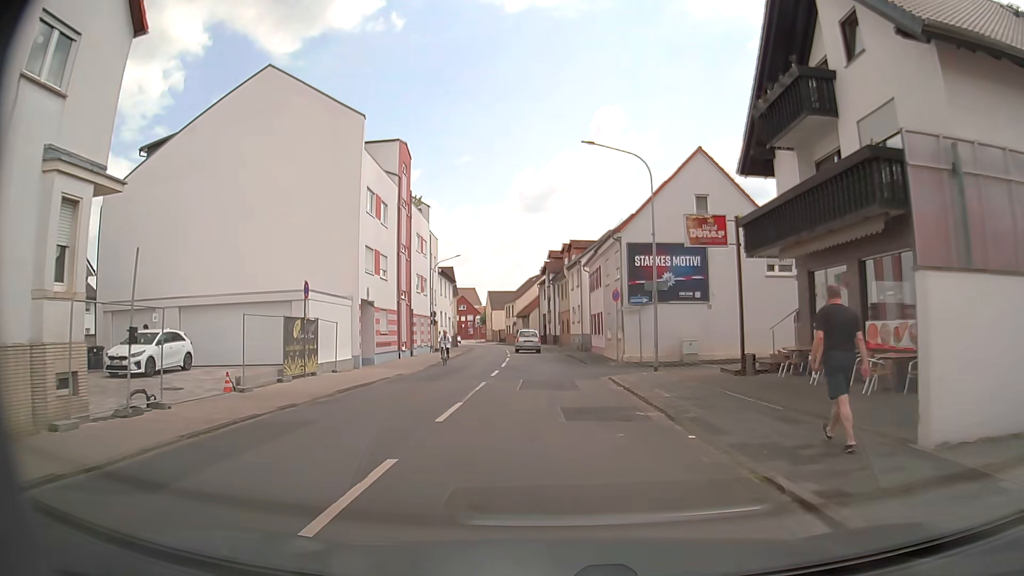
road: tertiary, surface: asphalt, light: Day
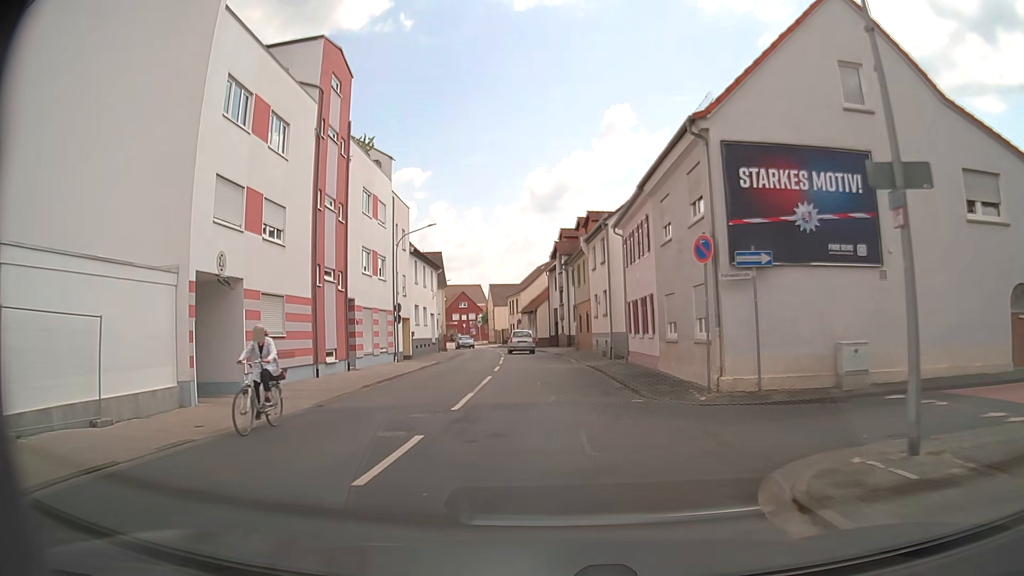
(-0.1, +16.0) m; -1°
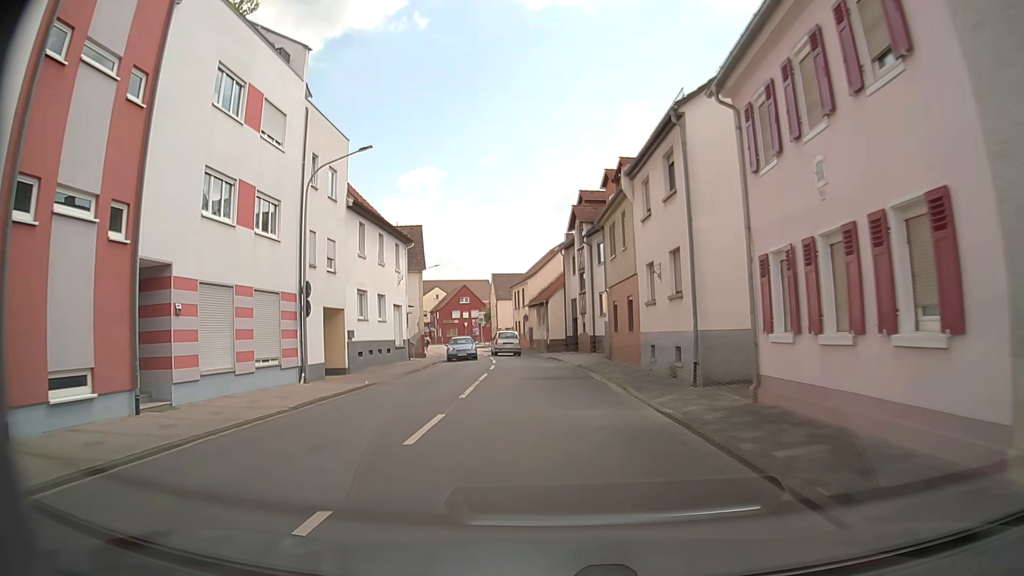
(-0.1, +16.5) m; -1°
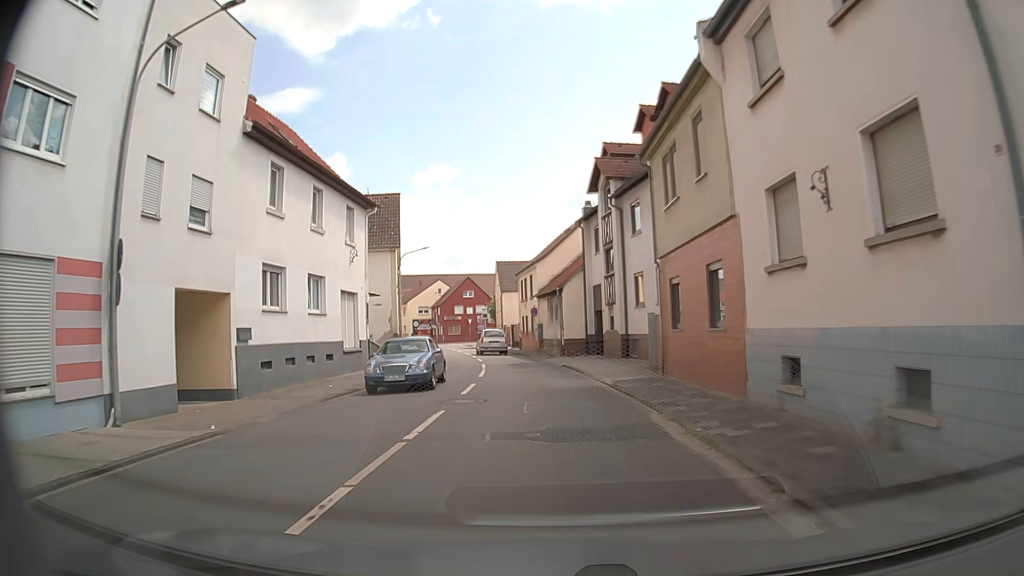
(-0.1, +11.3) m; -1°
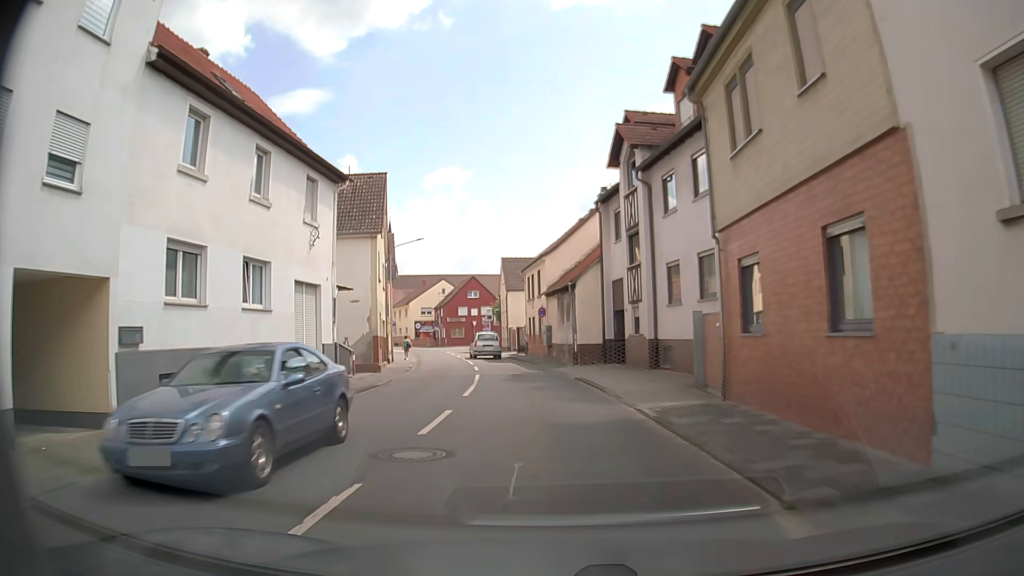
(0.0, +5.7) m; 0°
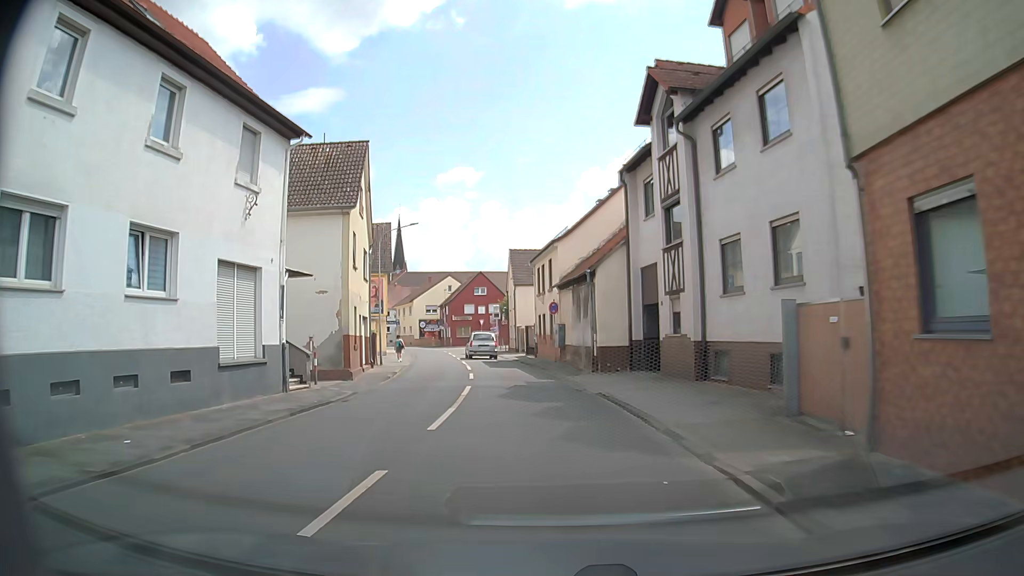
(-0.1, +5.7) m; -1°
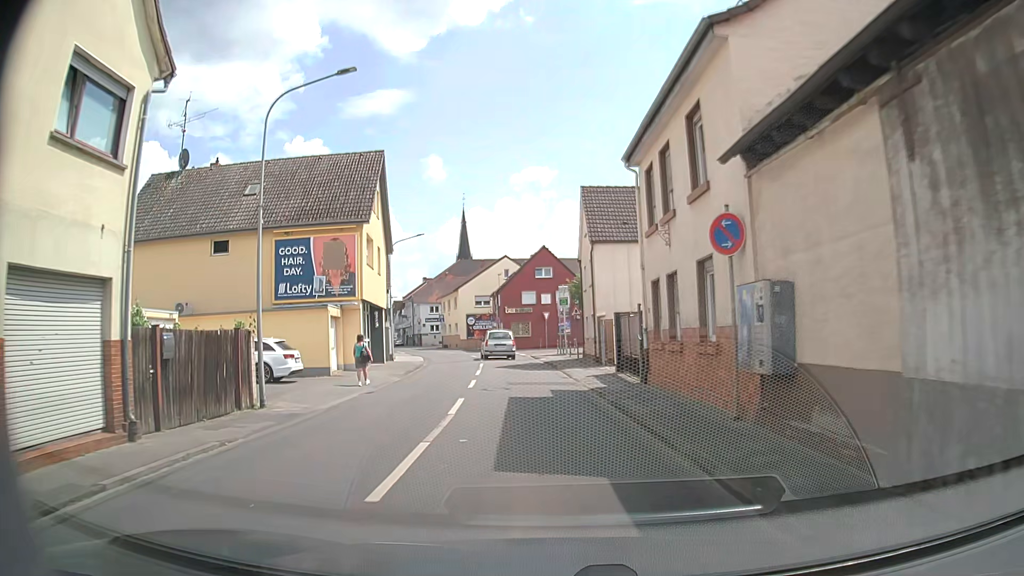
(-1.4, +22.4) m; -8°
